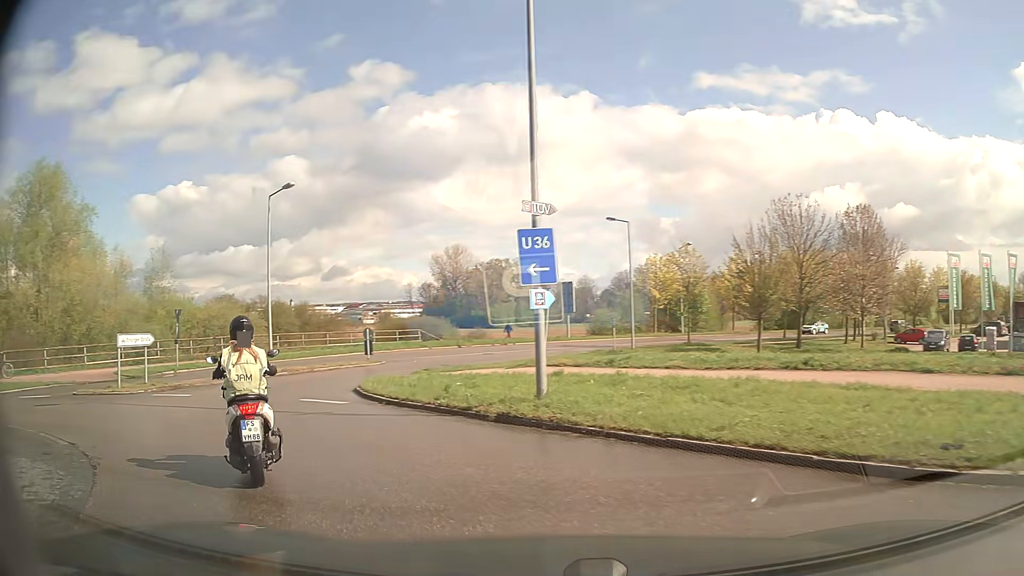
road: secondary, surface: asphalt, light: Day
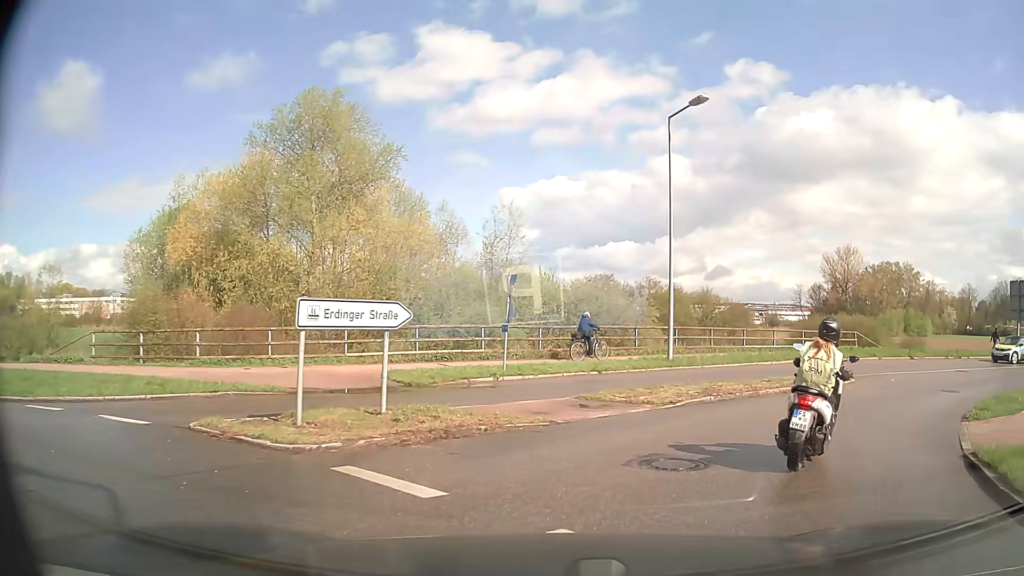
(-4.9, +12.2) m; -33°
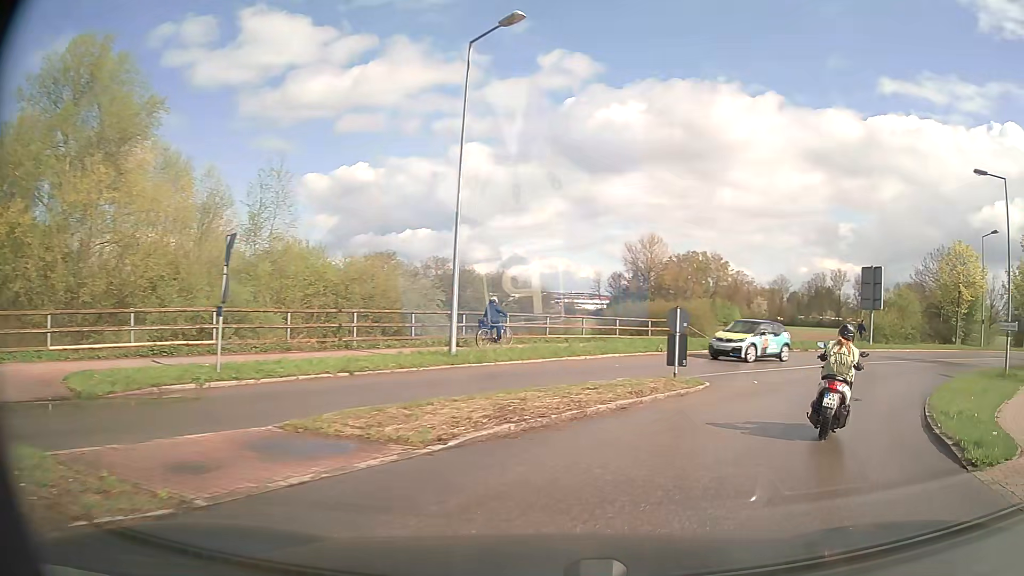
(+0.9, +5.9) m; +19°
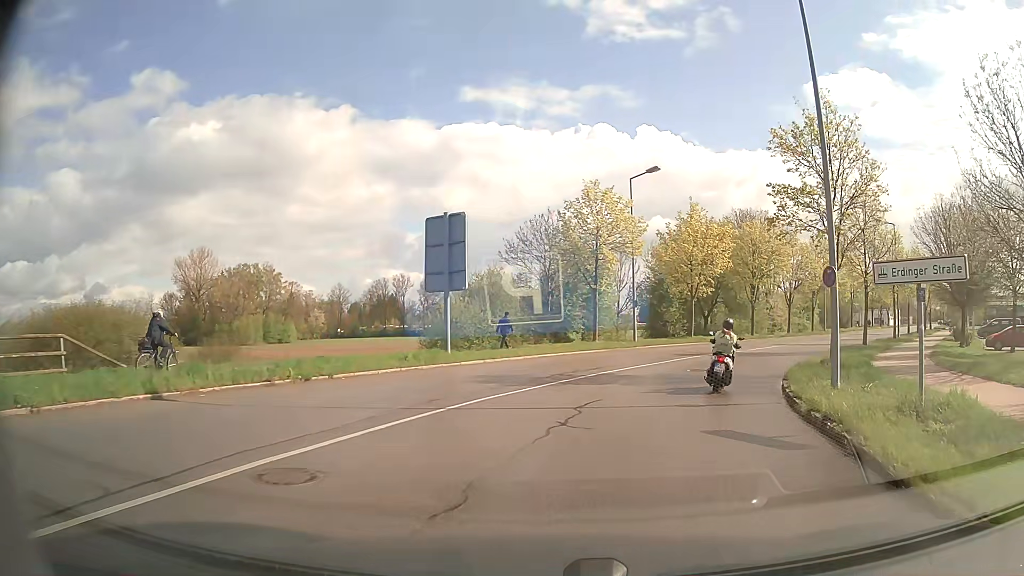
(+8.2, +18.4) m; +37°
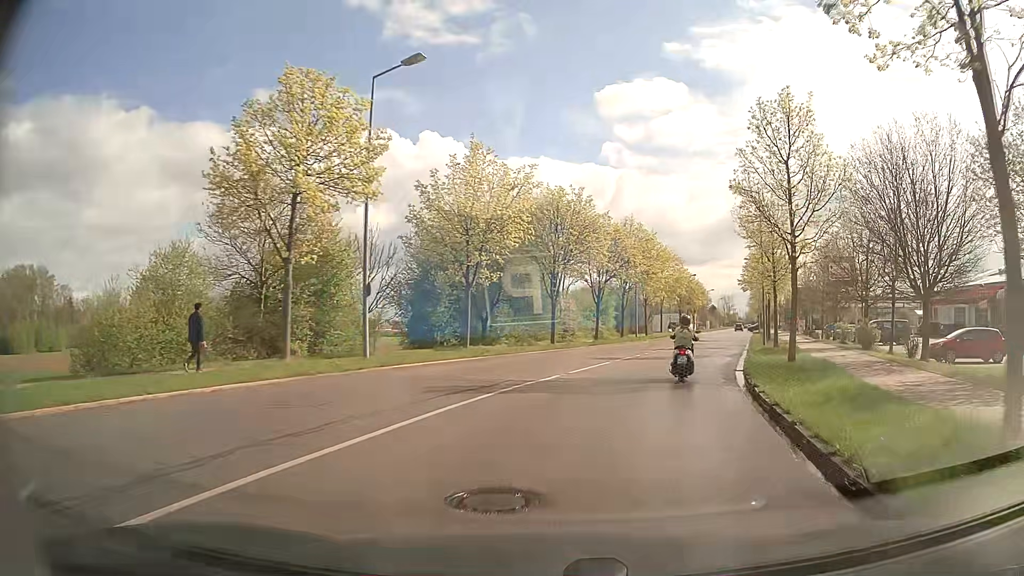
(+2.6, +15.6) m; +18°
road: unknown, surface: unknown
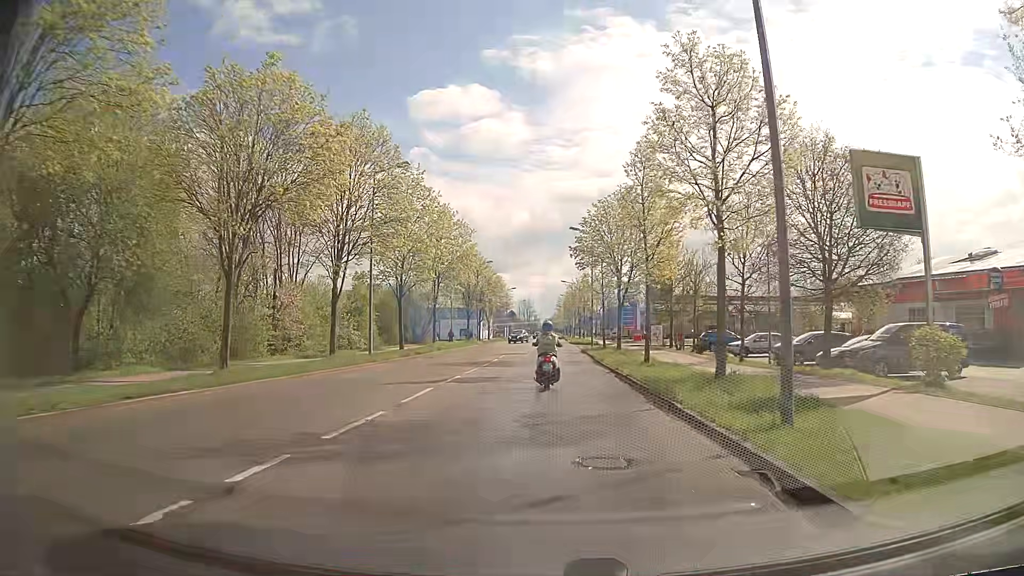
(+6.7, +30.2) m; +18°
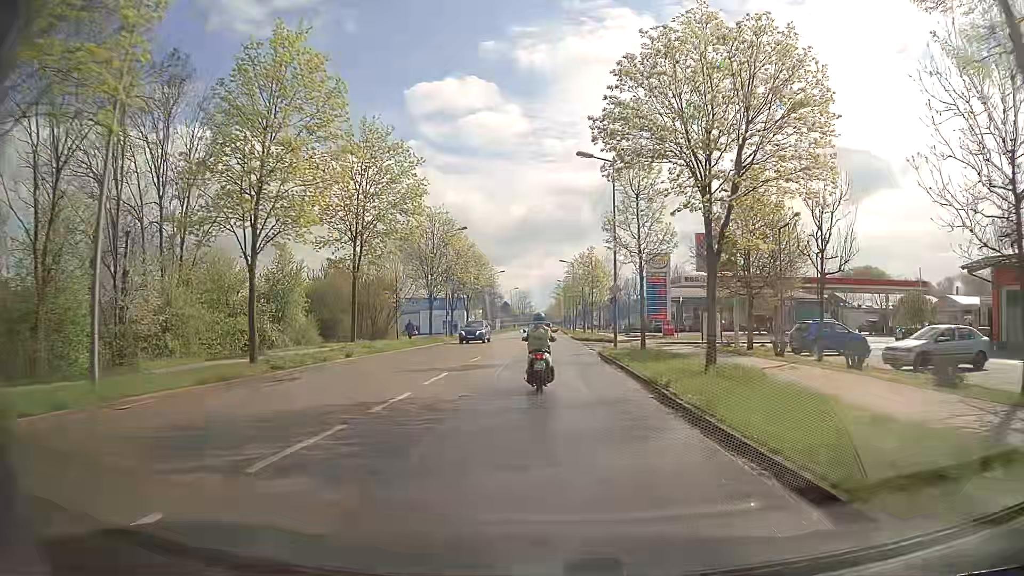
(0.0, +20.7) m; 0°
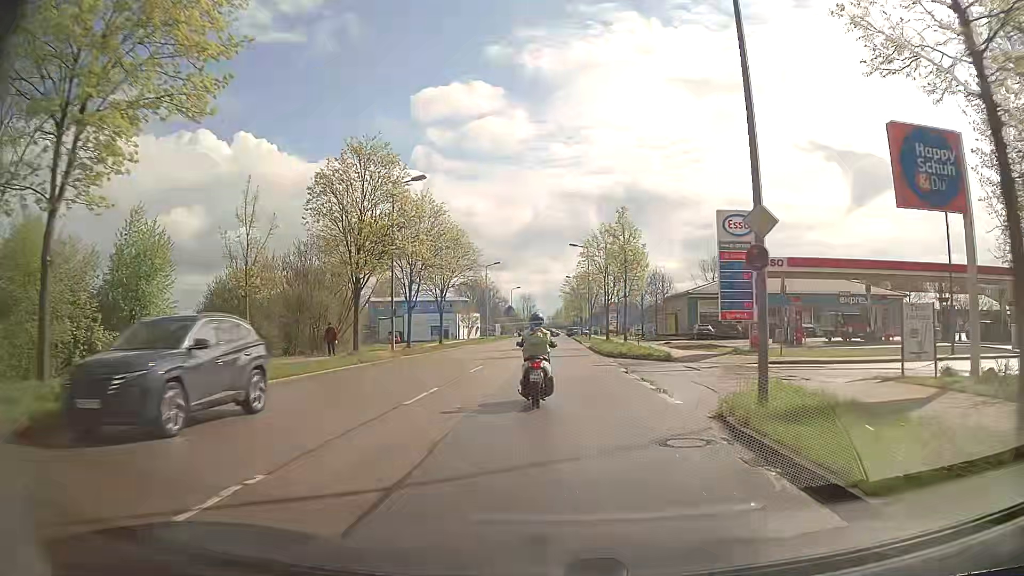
(-0.1, +21.1) m; -1°
(0, +10) (0, +20) (0, +30) (0, +40) (0, +50) (0, +60) (0, +70) (0, +80) (0, +90) (0, +100) m
